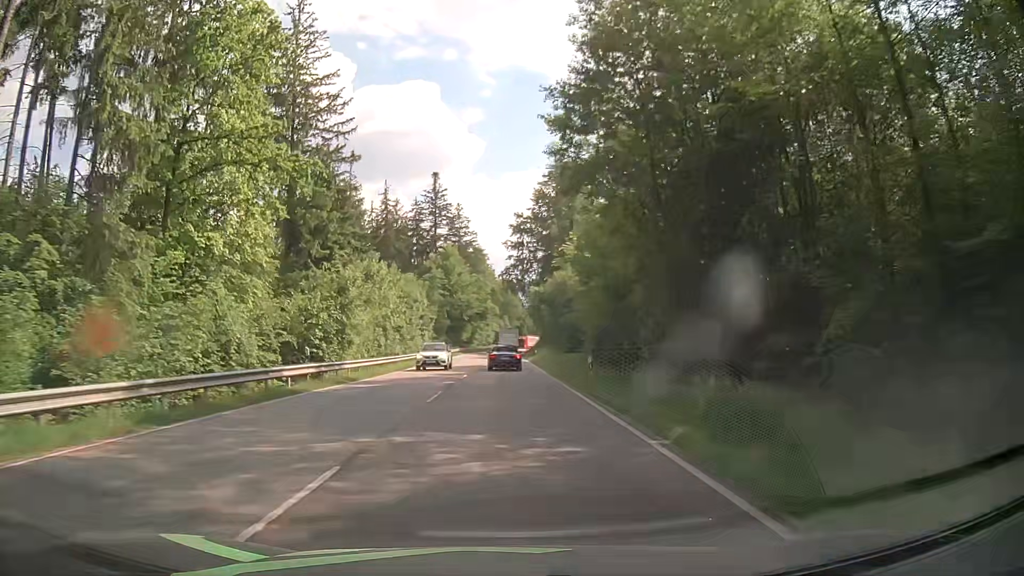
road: primary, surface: asphalt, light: Day
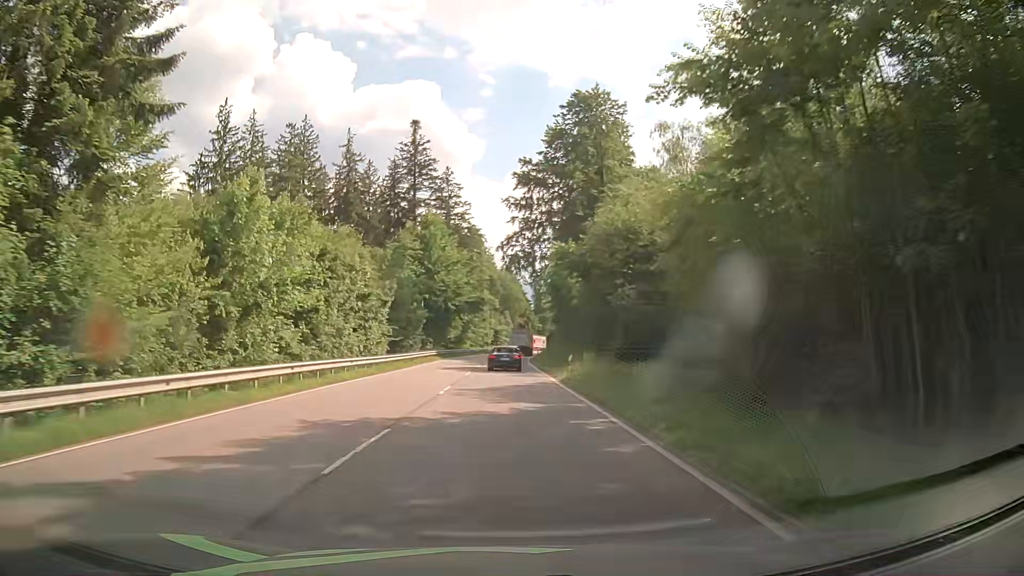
(-0.1, +33.1) m; 0°
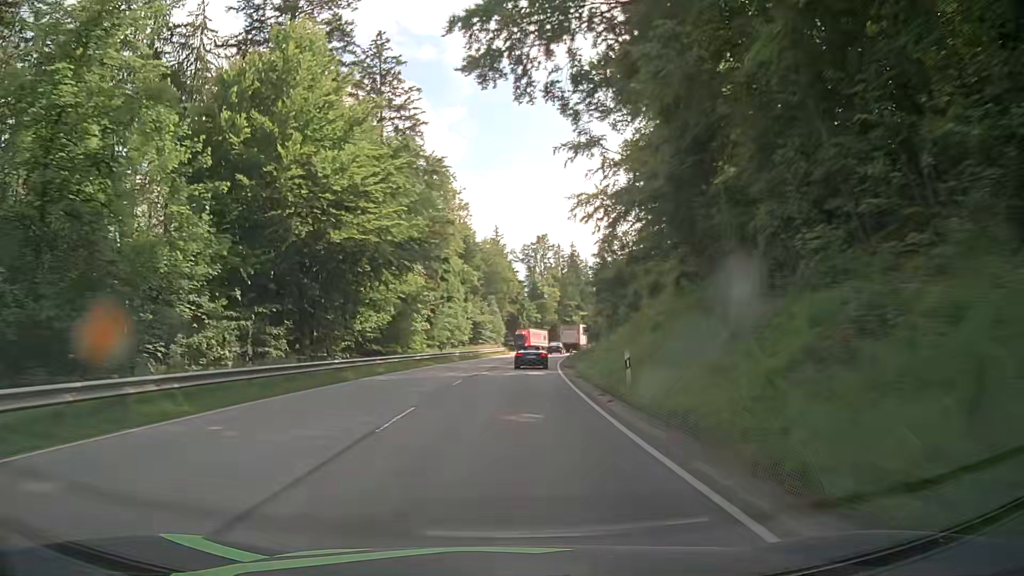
(+0.2, +56.4) m; +1°
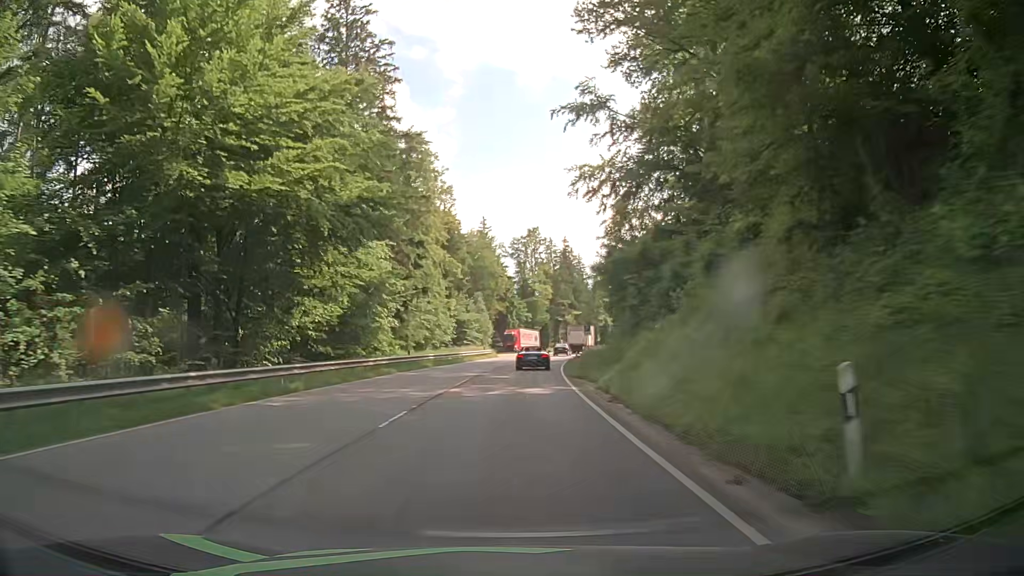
(+0.1, +11.4) m; +1°
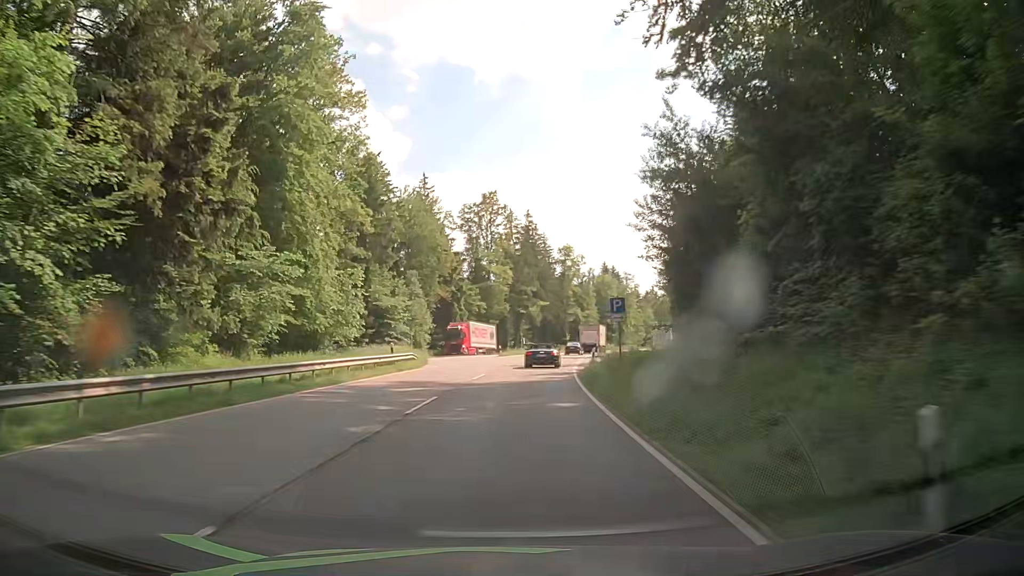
(+1.1, +33.9) m; +4°
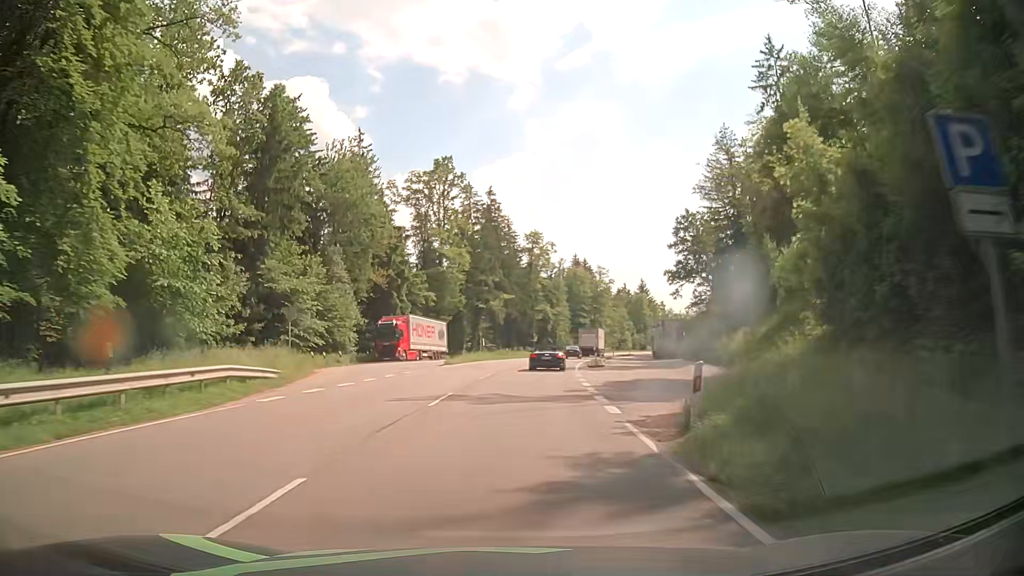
(+0.6, +22.3) m; +4°
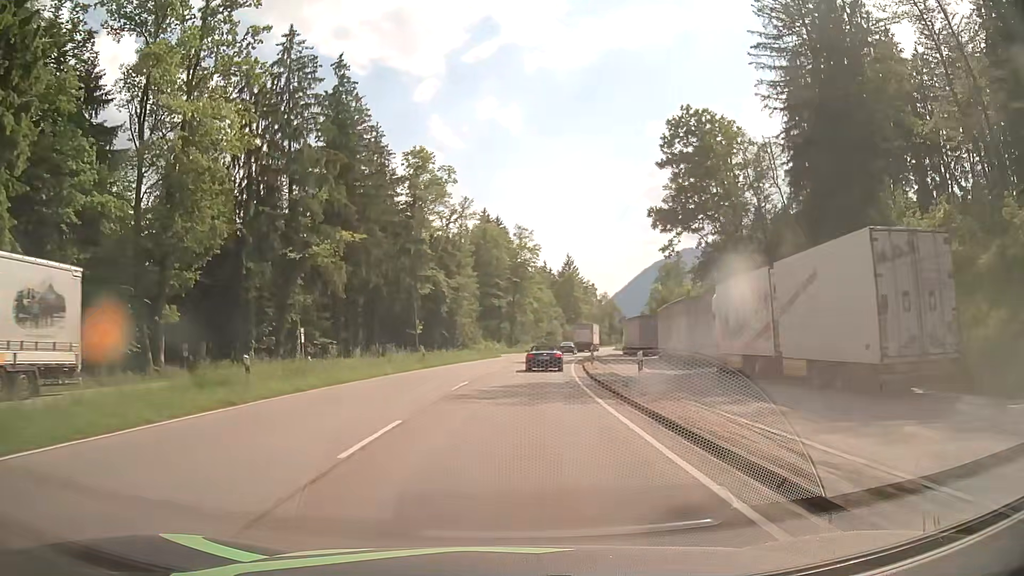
(+3.6, +54.4) m; +8°
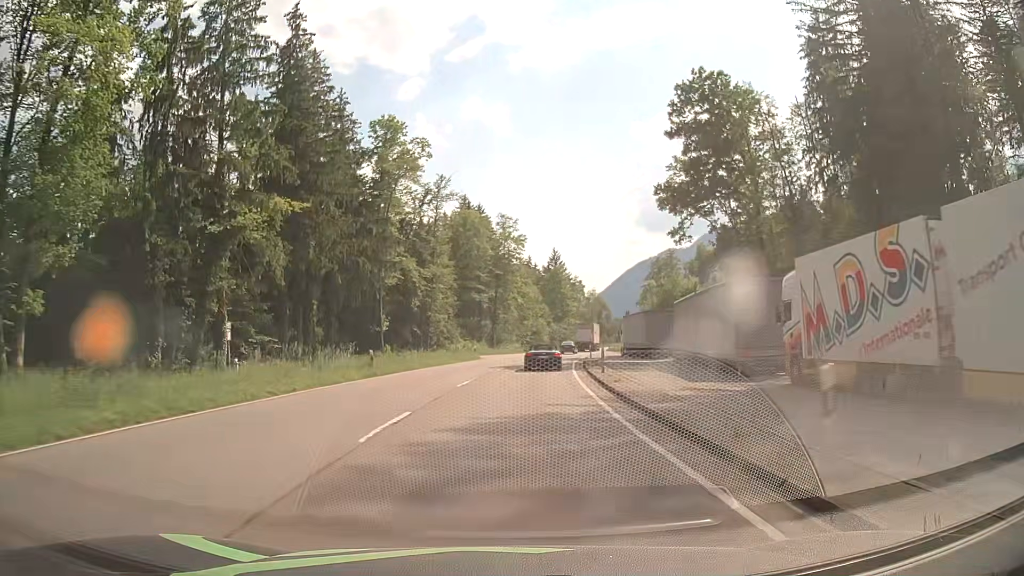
(+0.1, +10.8) m; +1°
